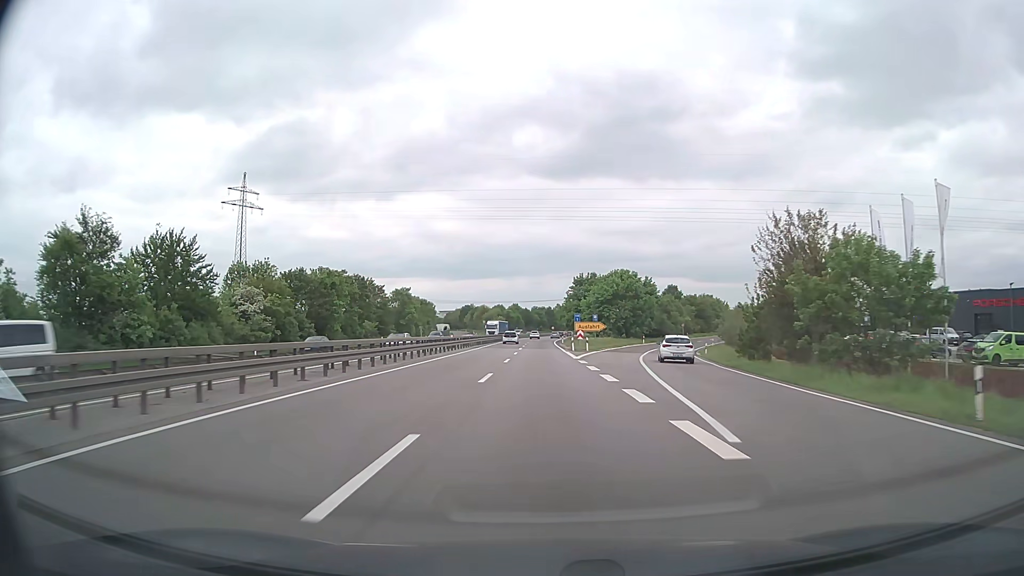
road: trunk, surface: asphalt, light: Day
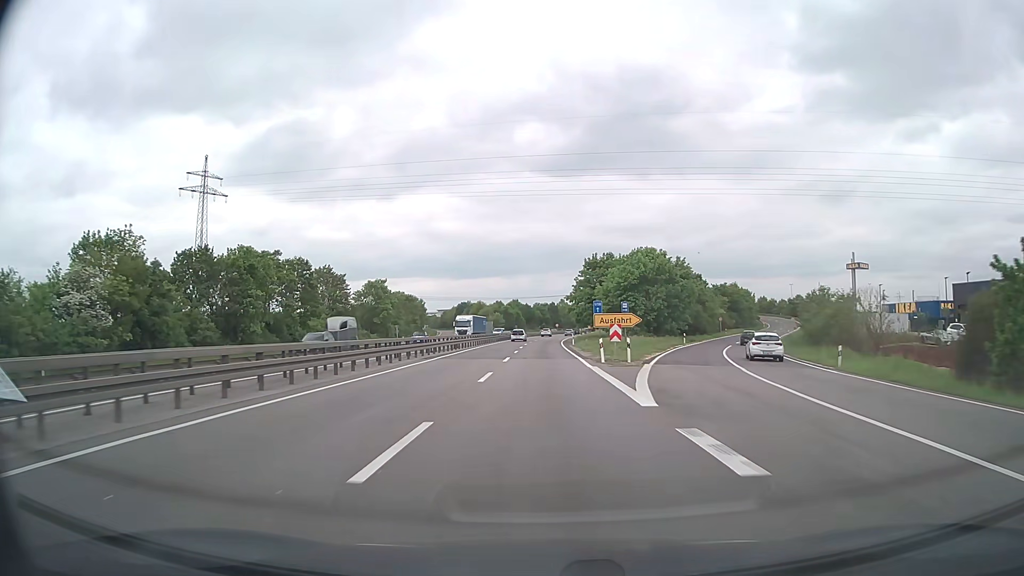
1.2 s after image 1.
(-0.1, +25.0) m; 0°
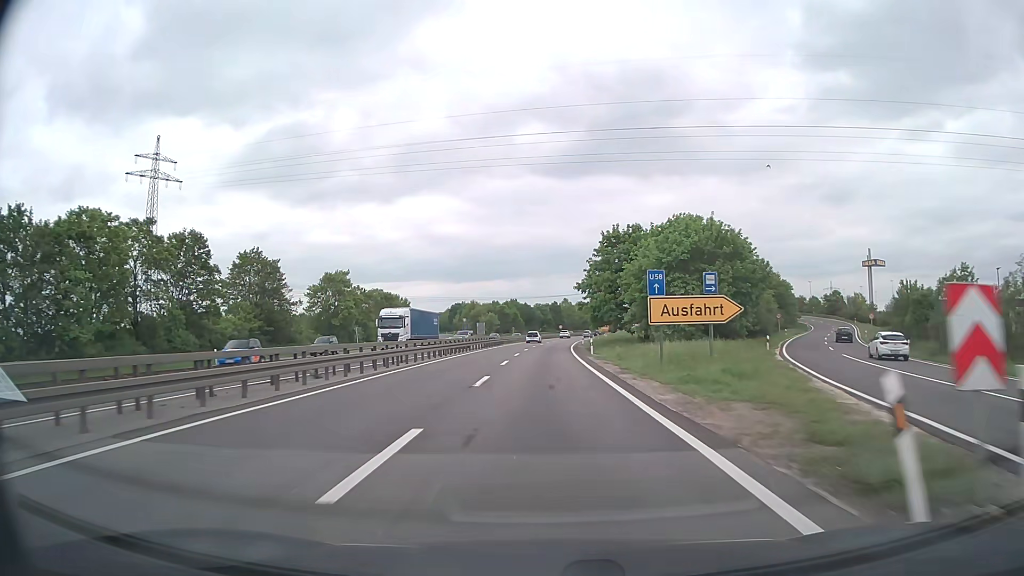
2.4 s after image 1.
(0.0, +25.0) m; 0°
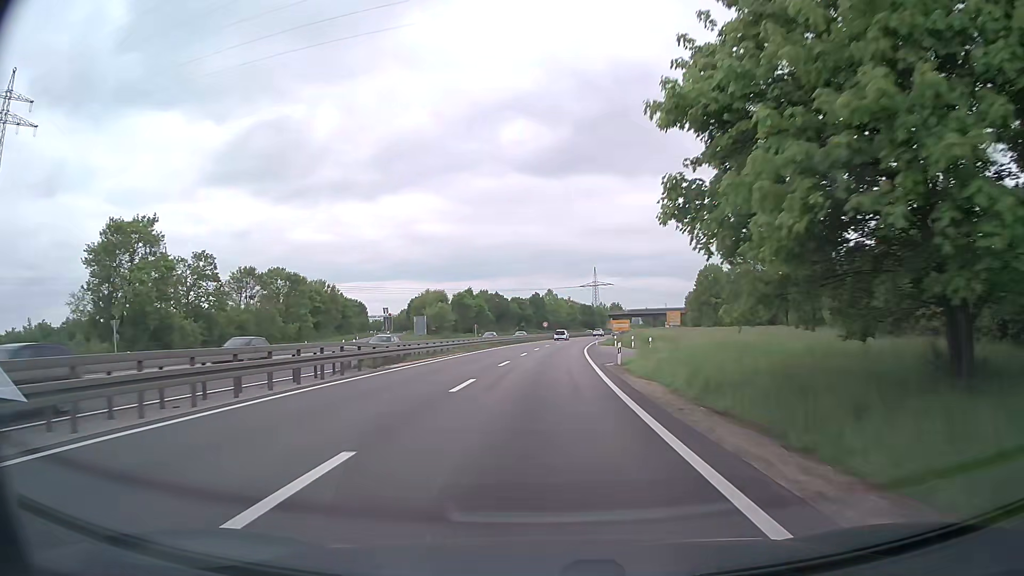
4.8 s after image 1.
(+0.3, +49.9) m; +1°
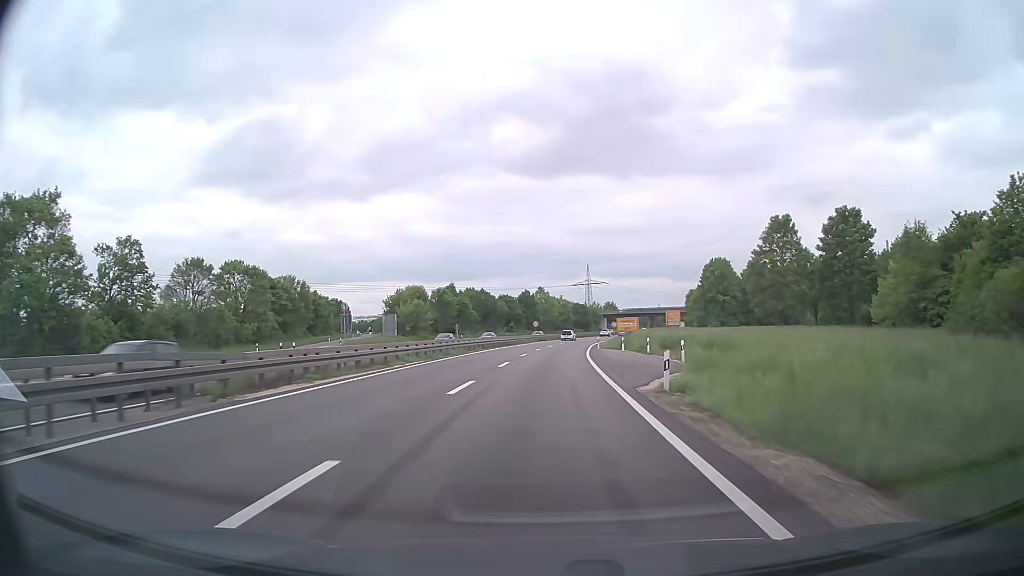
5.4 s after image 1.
(+0.1, +12.5) m; +1°
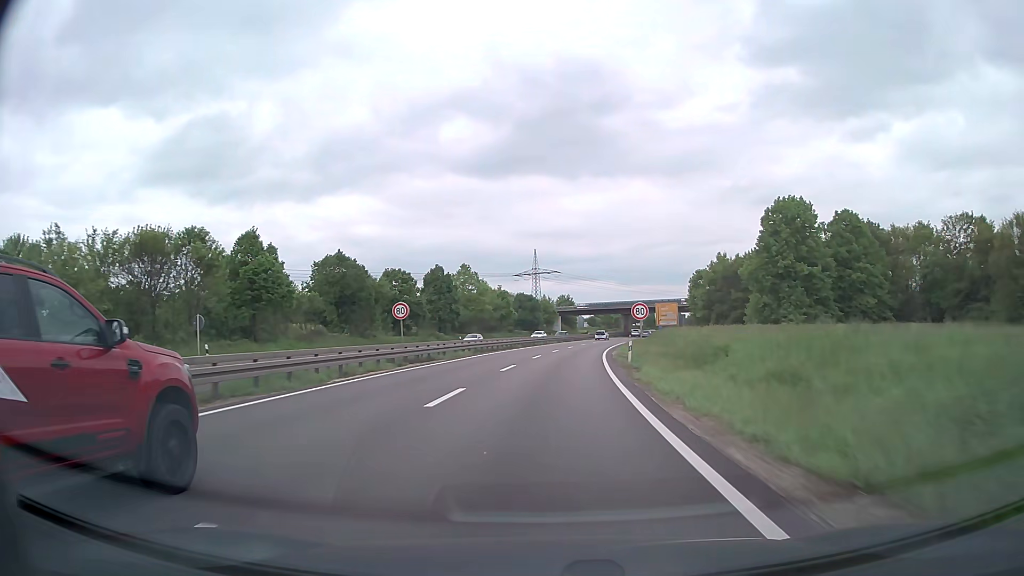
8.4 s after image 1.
(+2.8, +62.3) m; +5°
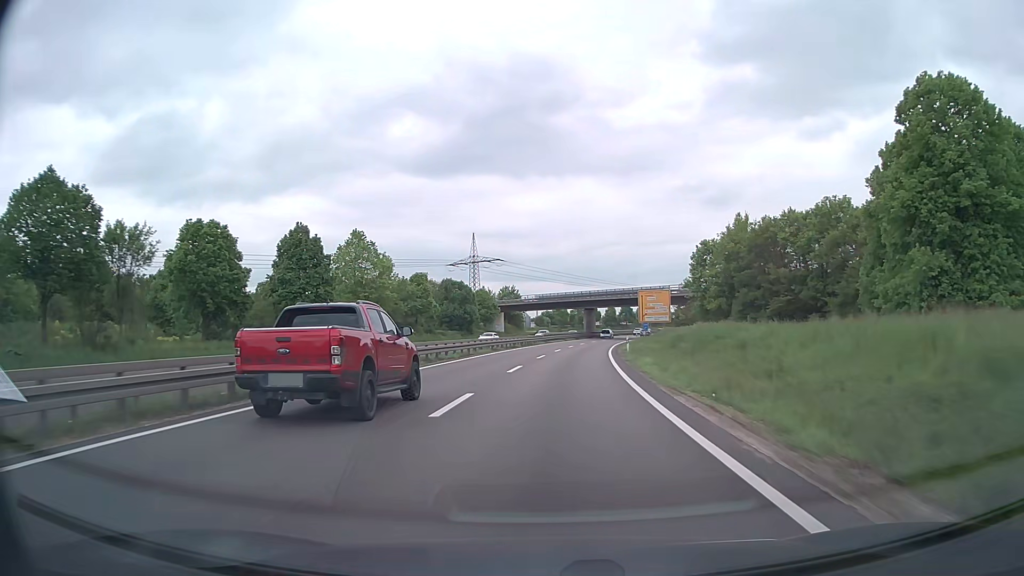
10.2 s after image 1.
(+1.4, +37.4) m; +4°
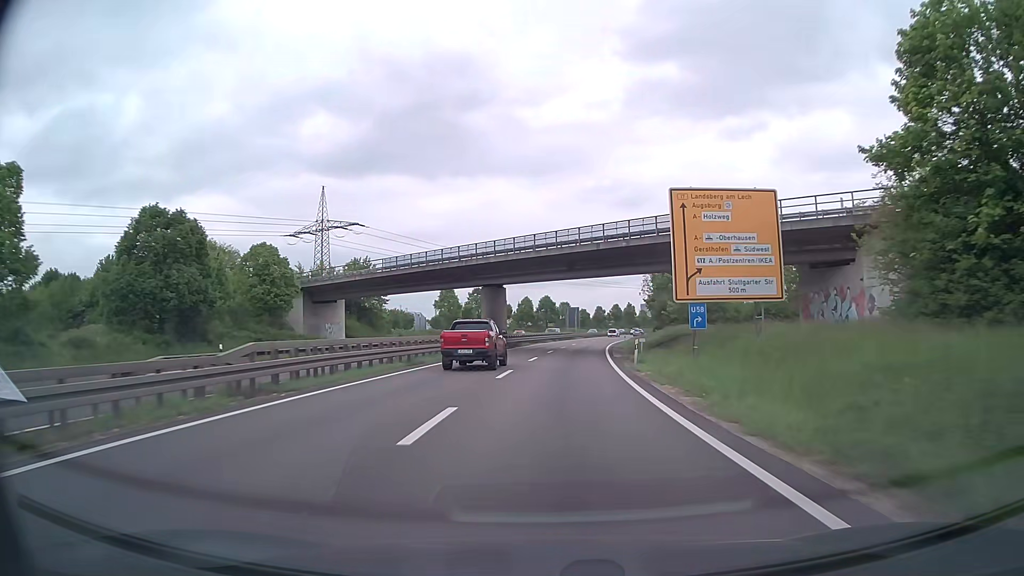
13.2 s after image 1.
(+4.4, +62.2) m; +8°
(0, +10) (+1, +20) (+1, +30) (+2, +40) (+3, +50) (+4, +60) (+5, +70) (+7, +80) (+9, +89) (+10, +99) m
